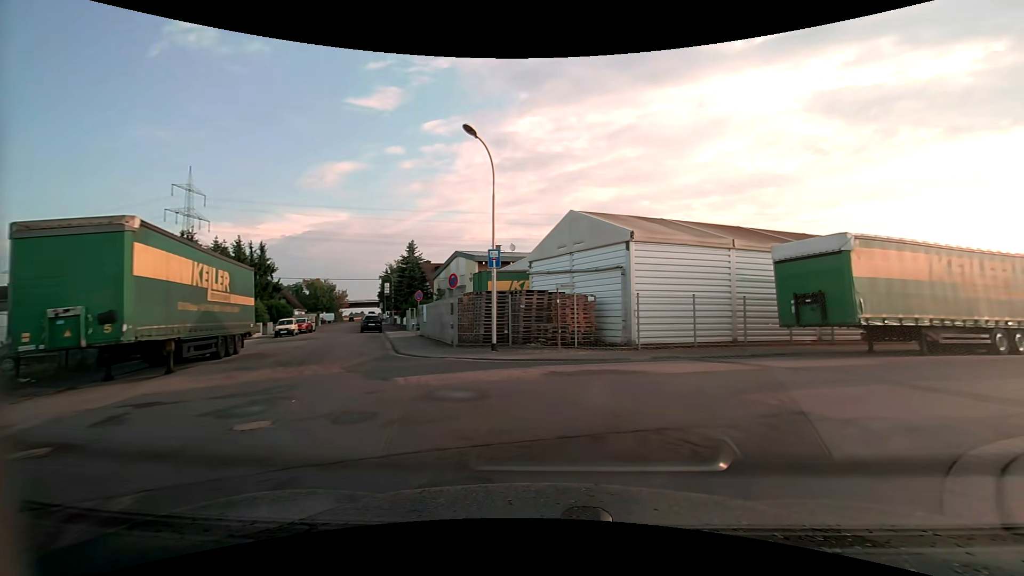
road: unclassified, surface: asphalt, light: Day
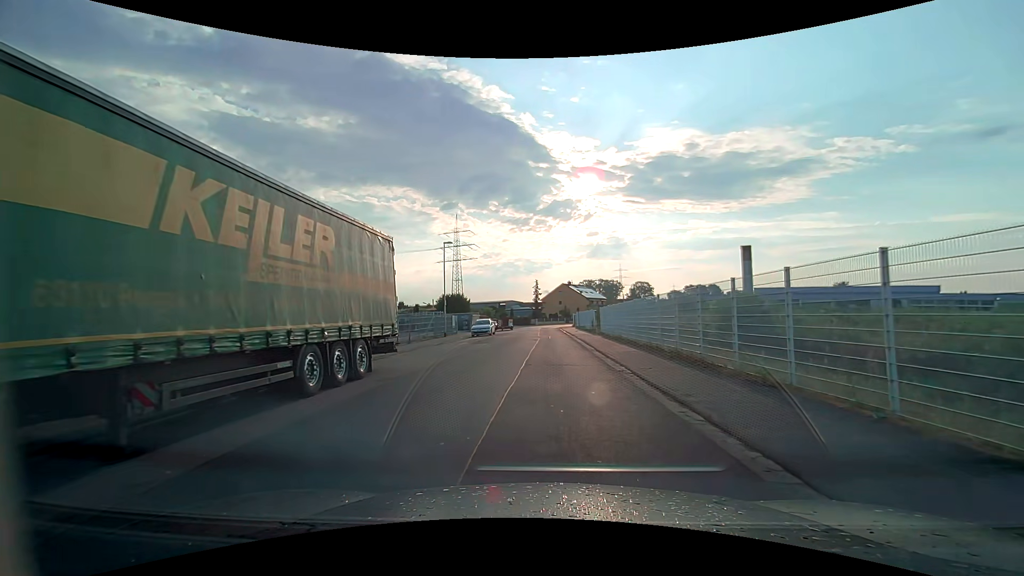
(+8.6, +12.3) m; +63°
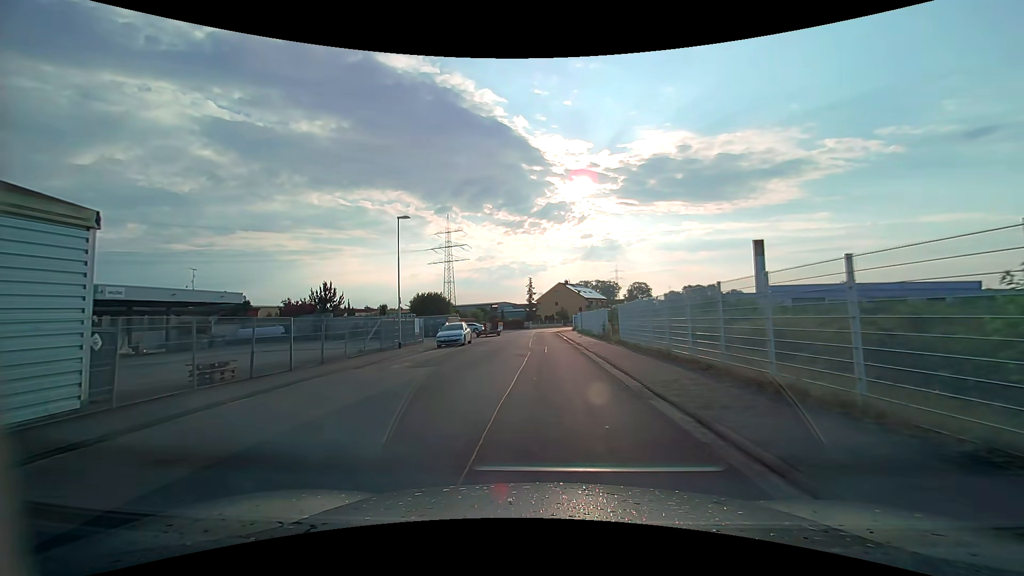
(+0.1, +12.5) m; 0°
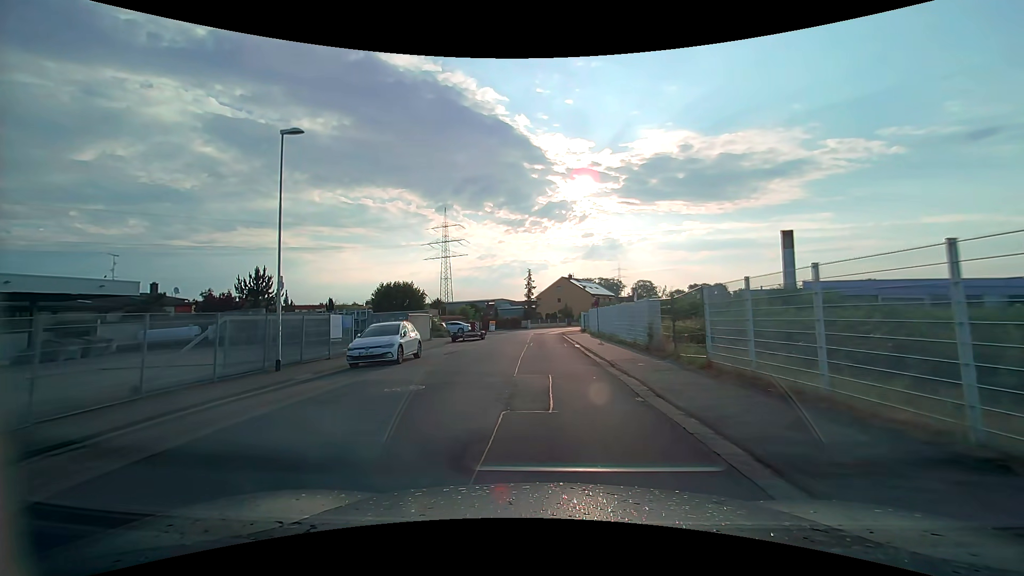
(0.0, +14.4) m; 0°
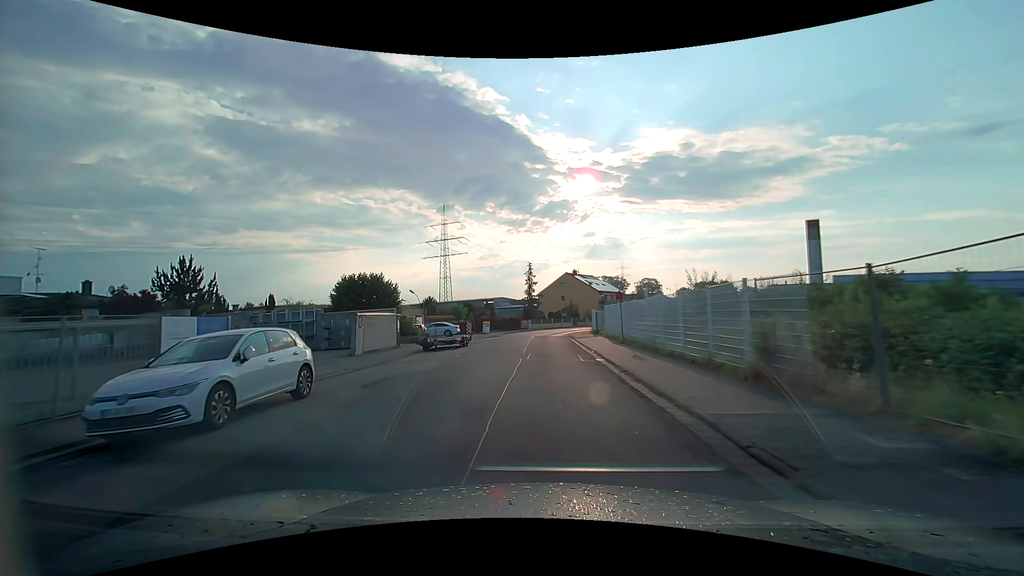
(0.0, +9.7) m; -1°
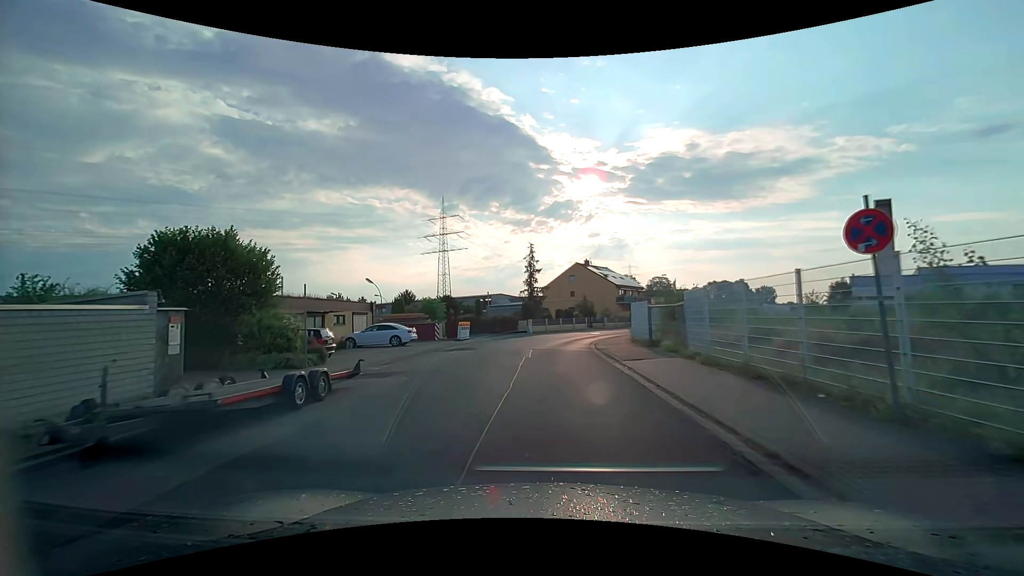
(0.0, +19.4) m; 0°
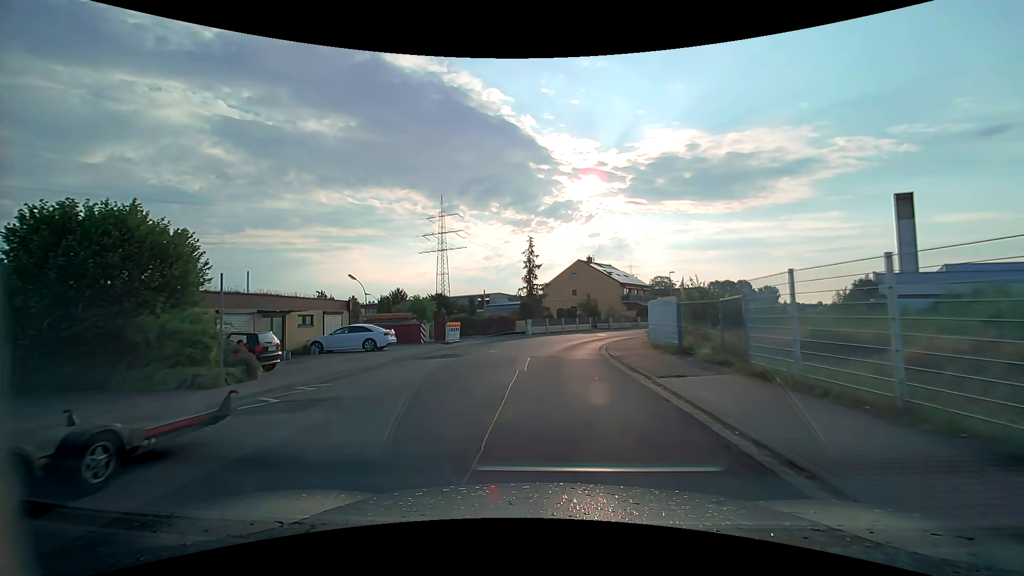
(0.0, +4.8) m; 0°
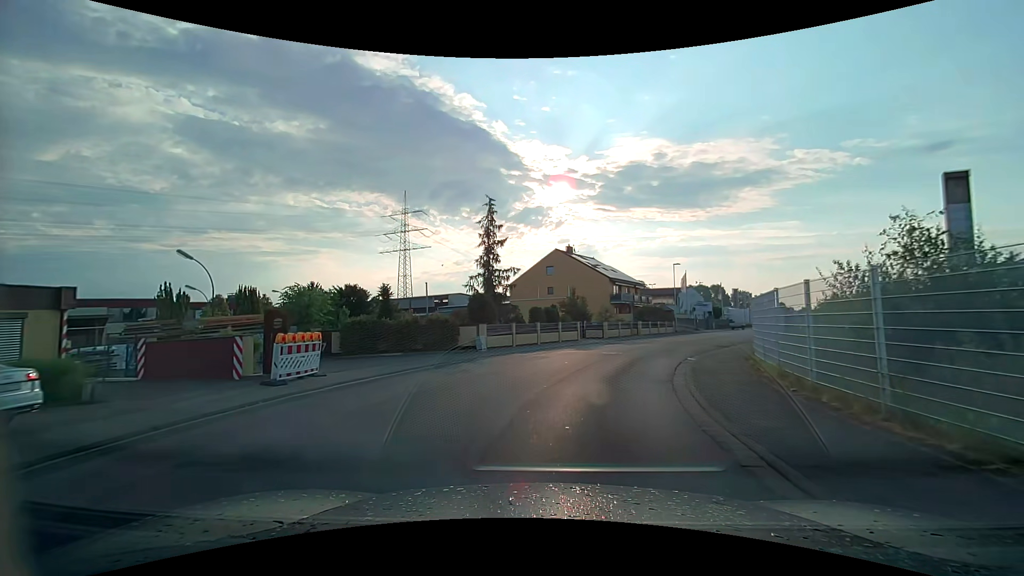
(+0.2, +18.8) m; +3°
(+1, +10) (+3, +20) (+7, +29) (+11, +38) (+16, +47) (+21, +56) (+25, +64) (+30, +73) (+35, +82) (+40, +91) m
